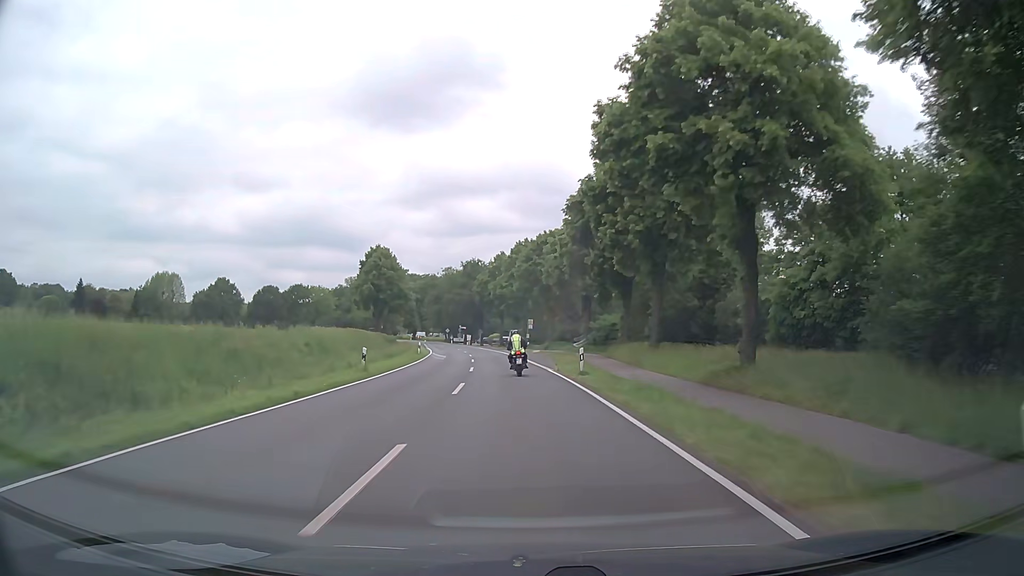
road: secondary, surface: asphalt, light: Day
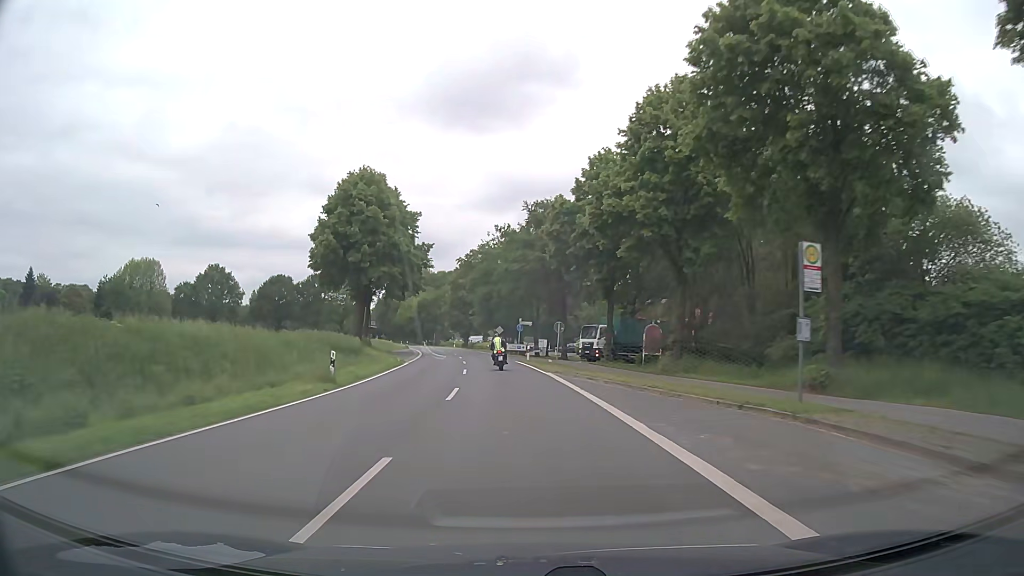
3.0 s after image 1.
(-3.7, +61.1) m; -7°
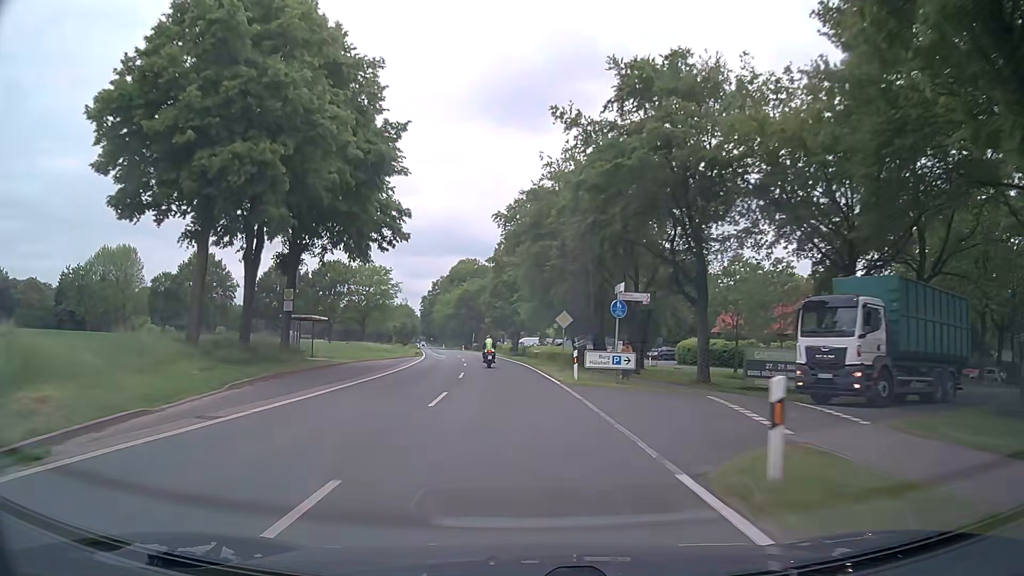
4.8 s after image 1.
(-1.7, +37.6) m; -5°
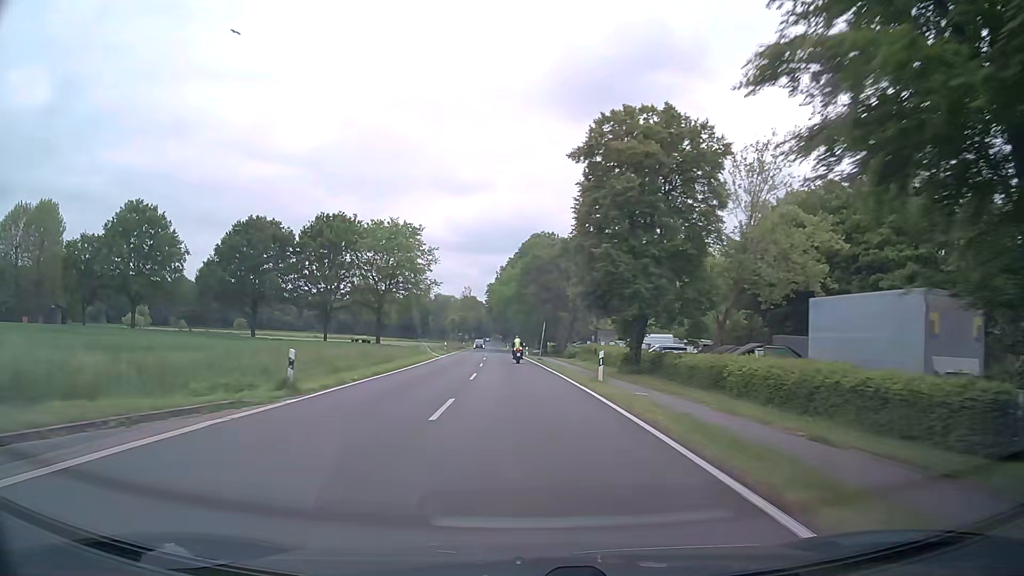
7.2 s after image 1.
(-3.0, +51.4) m; -6°
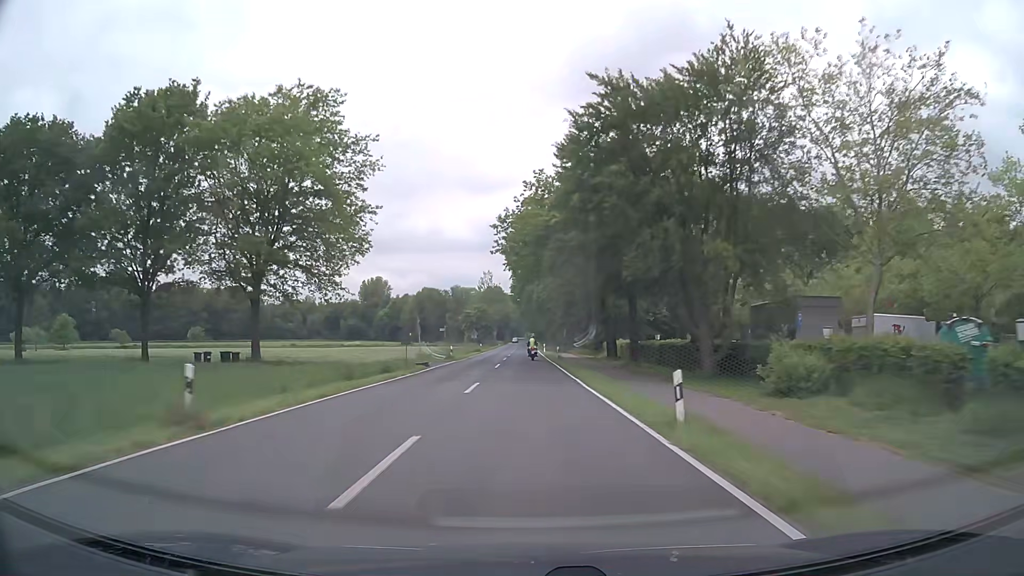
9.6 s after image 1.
(-1.9, +54.6) m; -3°
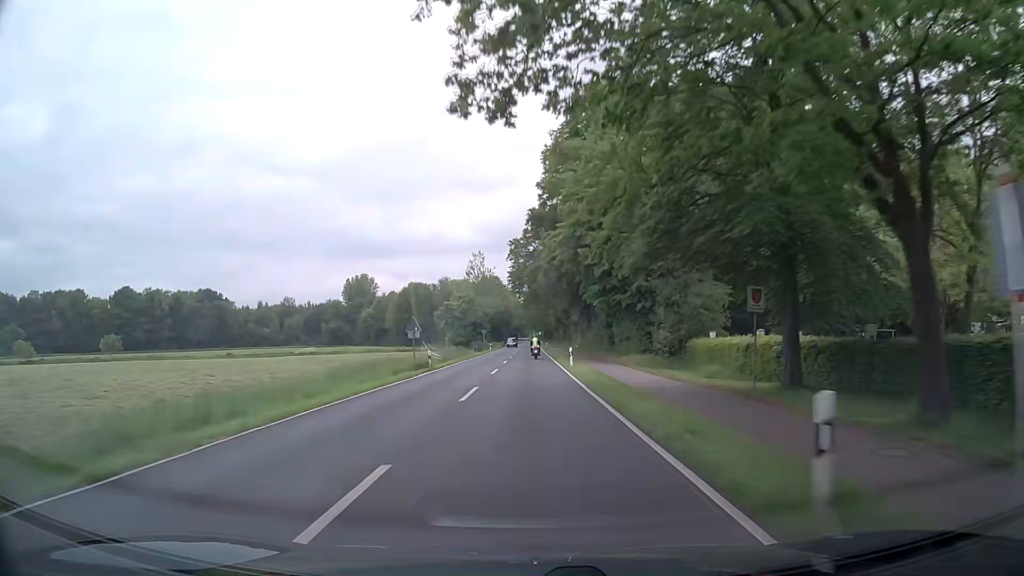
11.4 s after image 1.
(-0.4, +43.0) m; 0°
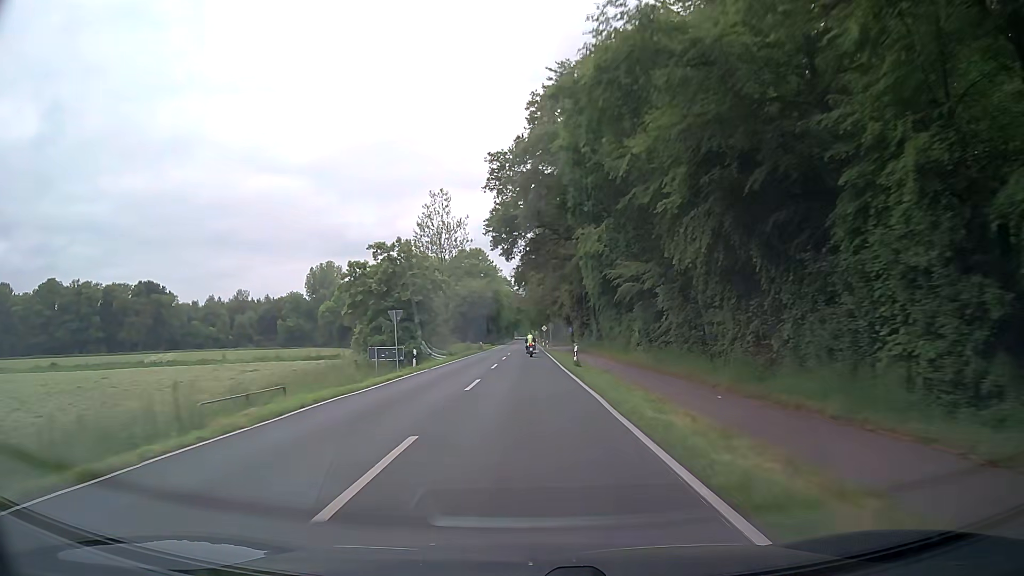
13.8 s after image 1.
(-0.3, +58.2) m; 0°
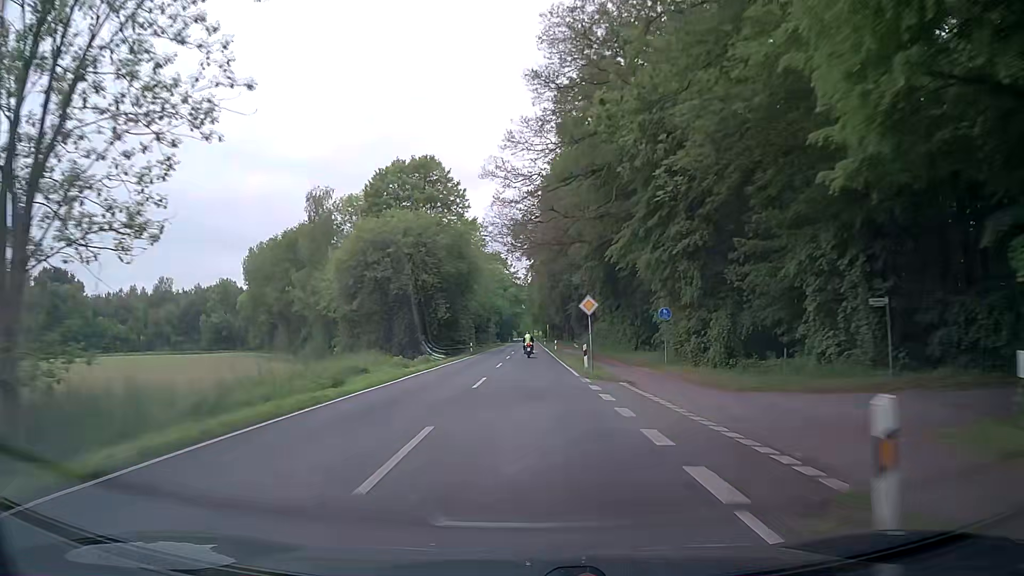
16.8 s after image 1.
(+0.1, +71.1) m; 0°
(0, +10) (0, +20) (0, +30) (0, +40) (0, +50) (0, +60) (0, +70) (0, +80) (0, +90) (0, +100) m
